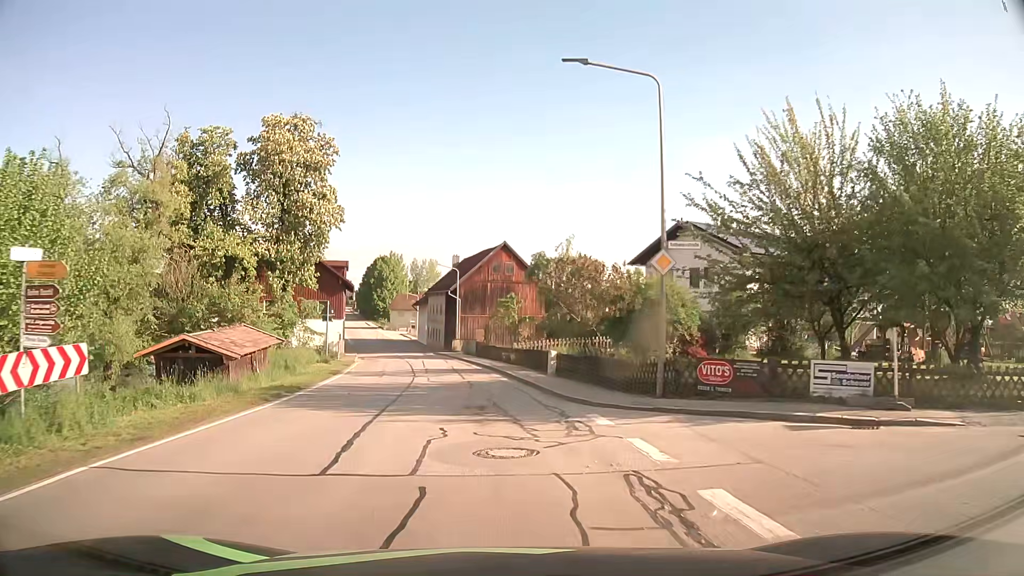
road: secondary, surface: asphalt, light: Day
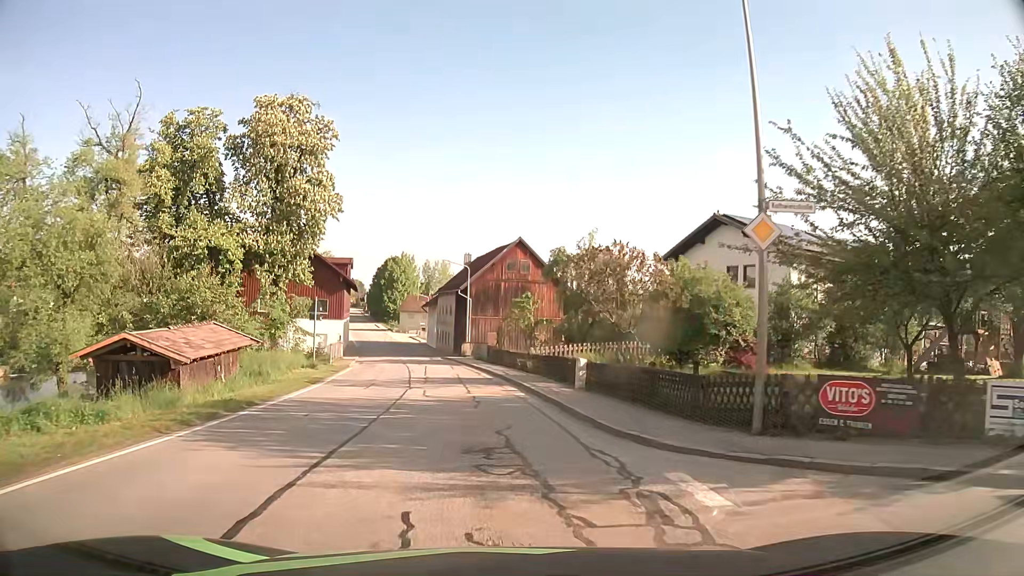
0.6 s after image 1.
(-0.1, +5.0) m; -2°
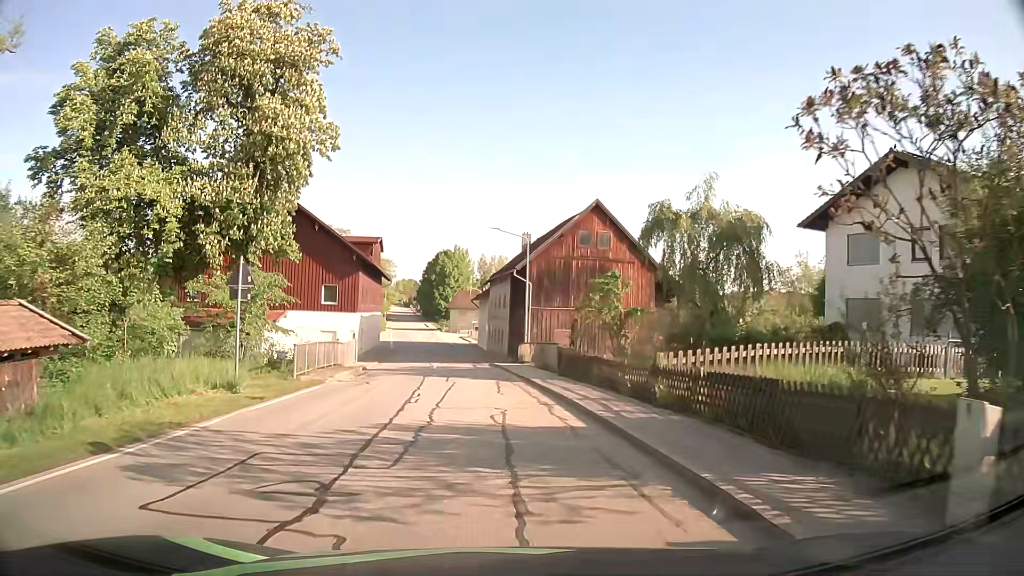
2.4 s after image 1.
(-0.5, +15.0) m; -4°
